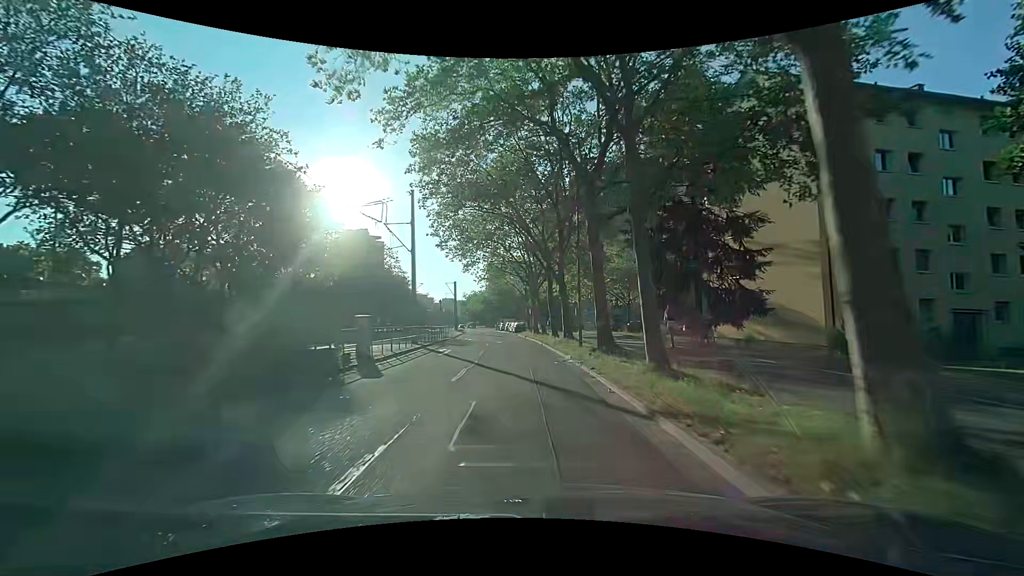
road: tertiary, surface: asphalt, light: Day
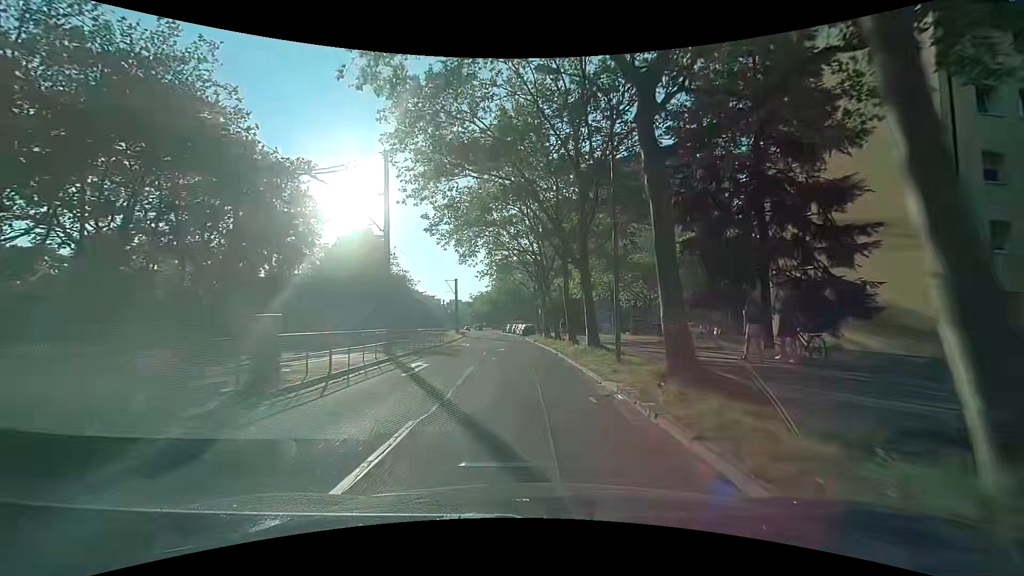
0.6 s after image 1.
(-0.1, +7.4) m; -1°
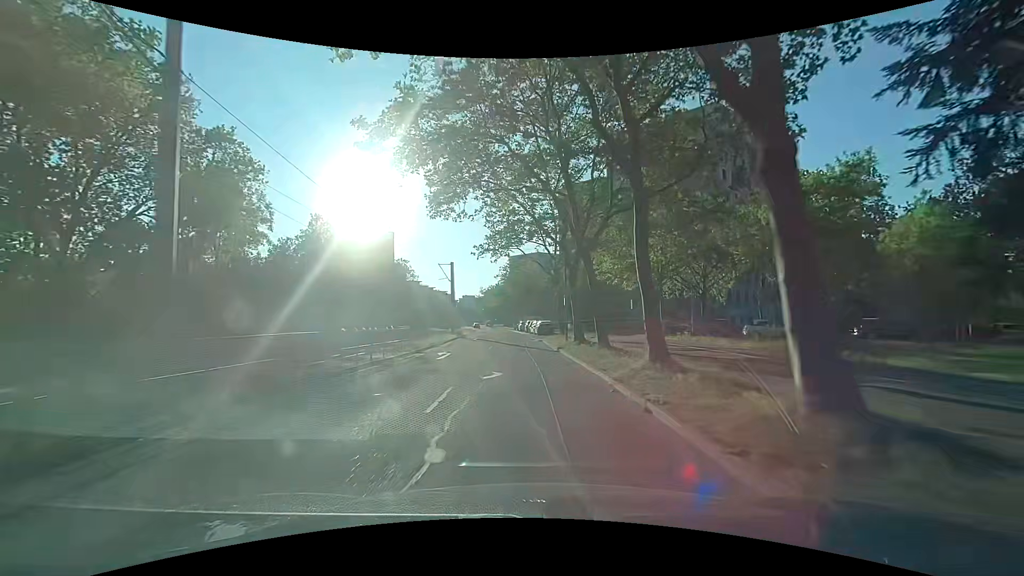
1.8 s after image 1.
(-0.2, +14.8) m; -2°
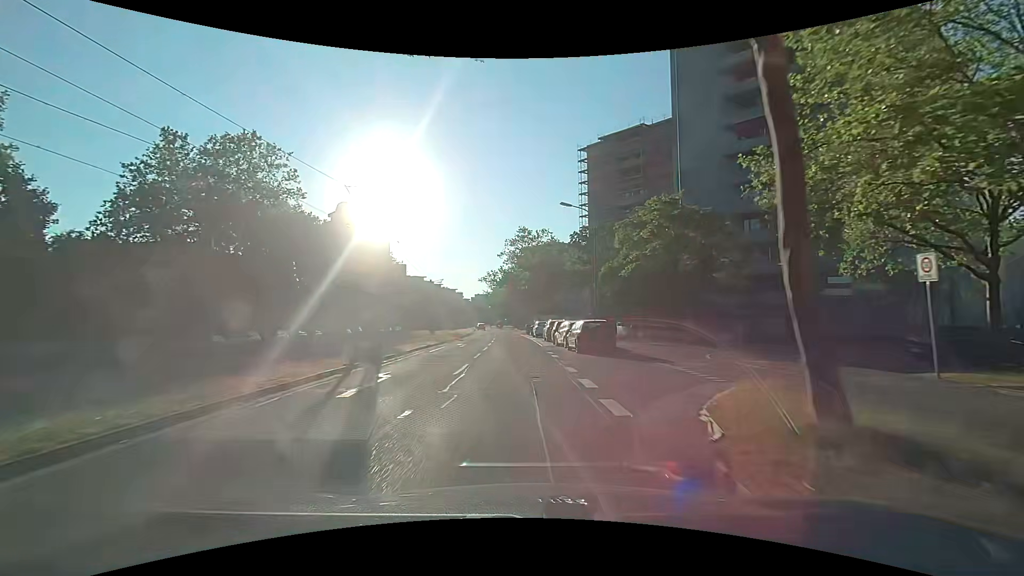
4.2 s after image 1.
(-0.4, +29.7) m; -2°
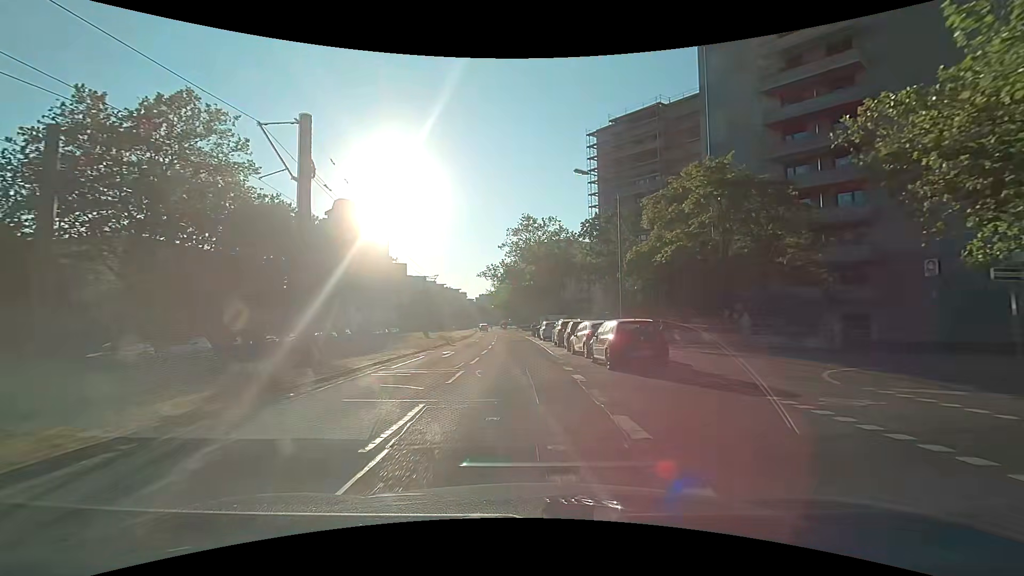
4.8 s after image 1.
(+0.1, +7.4) m; +1°
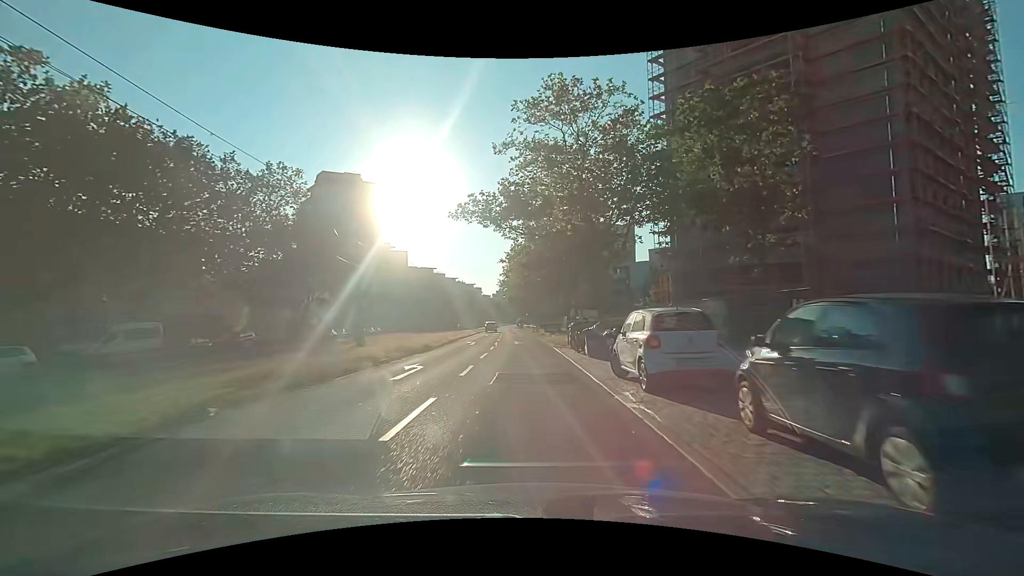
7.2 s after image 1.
(-0.9, +29.8) m; -3°
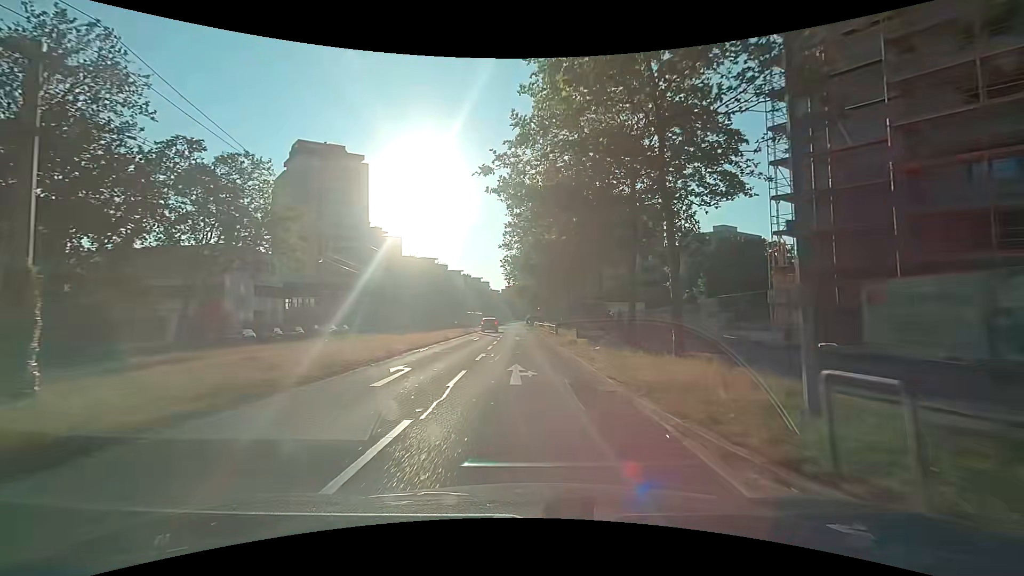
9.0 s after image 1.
(-0.3, +21.7) m; -2°
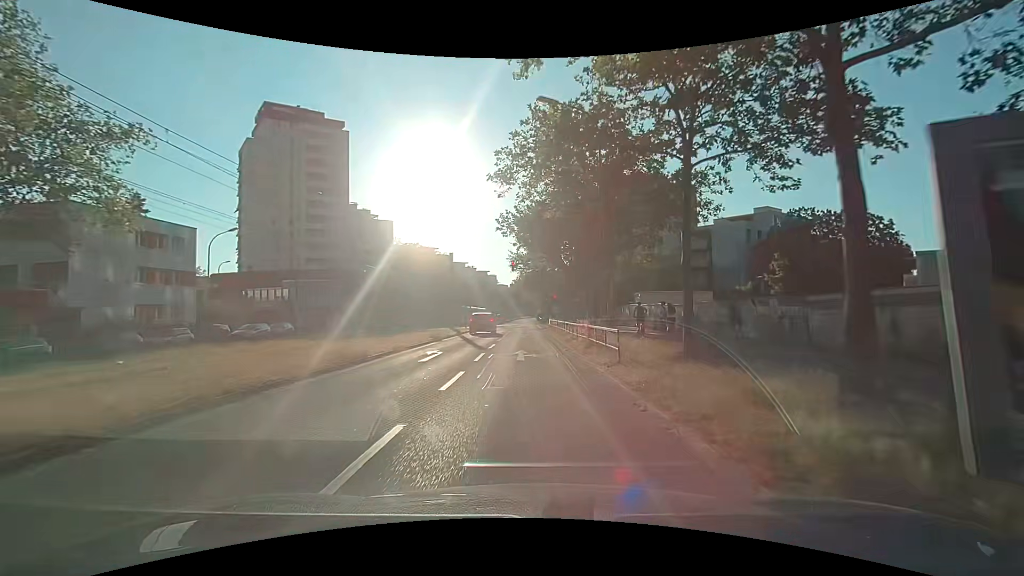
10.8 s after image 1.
(-0.2, +19.4) m; -1°
